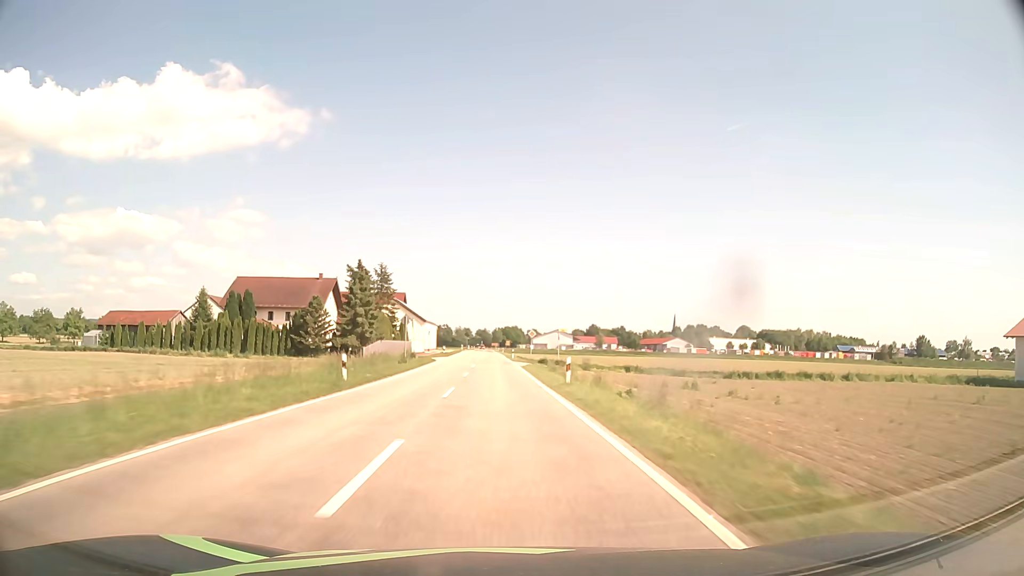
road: tertiary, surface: asphalt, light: Day
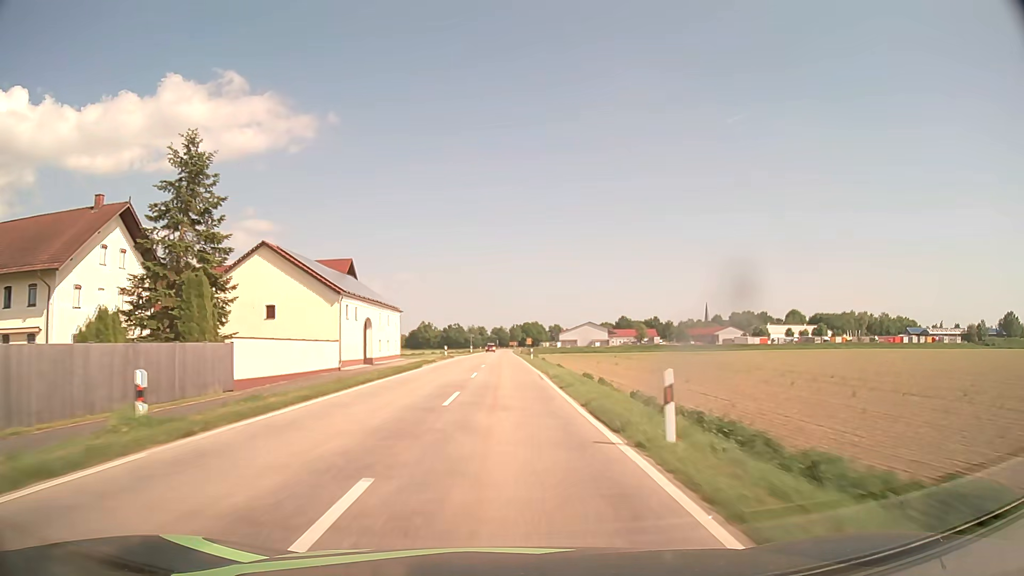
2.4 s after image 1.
(-1.2, +63.1) m; -2°
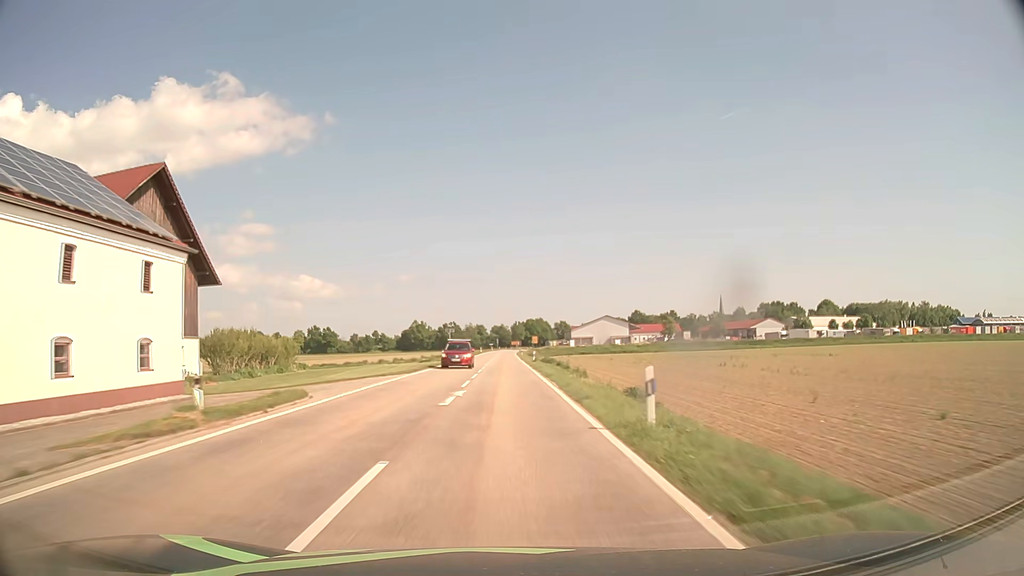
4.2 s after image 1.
(-0.1, +47.4) m; 0°
(0, +10) (0, +20) (0, +30) (0, +40) (0, +50) (0, +60) (0, +70) (0, +80) (0, +90) (0, +100) m
